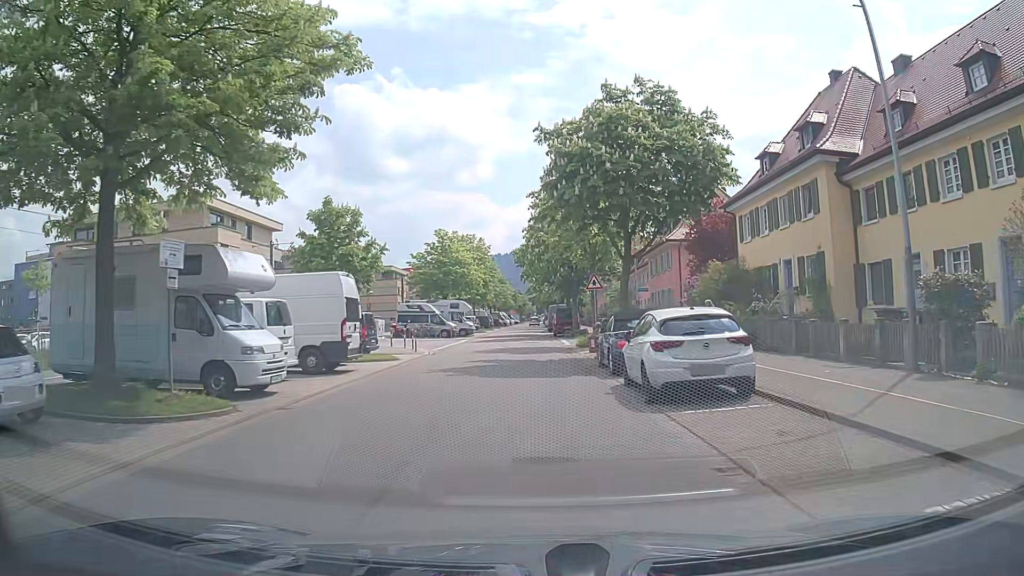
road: residential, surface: asphalt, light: Day
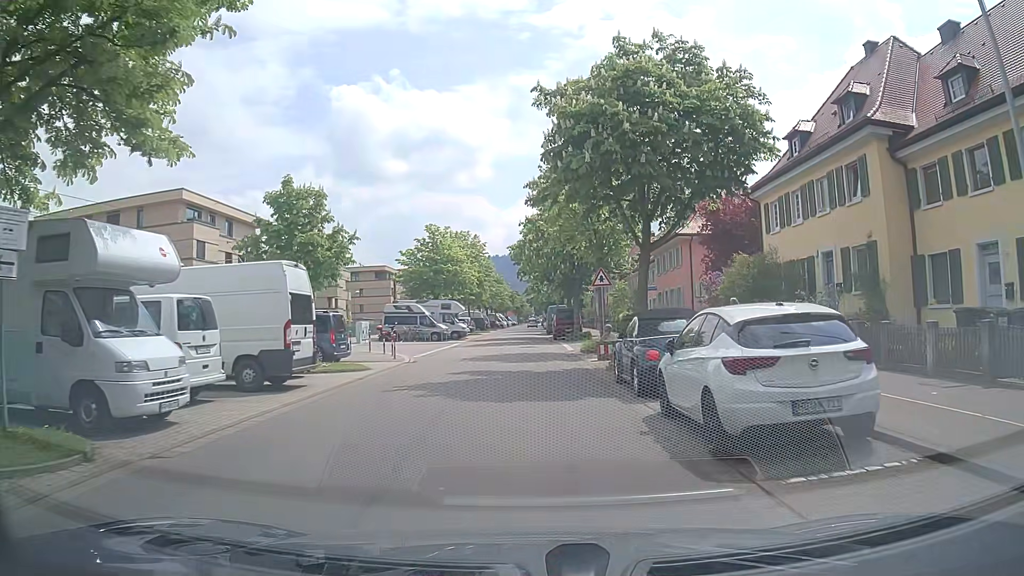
(0.0, +4.1) m; 0°
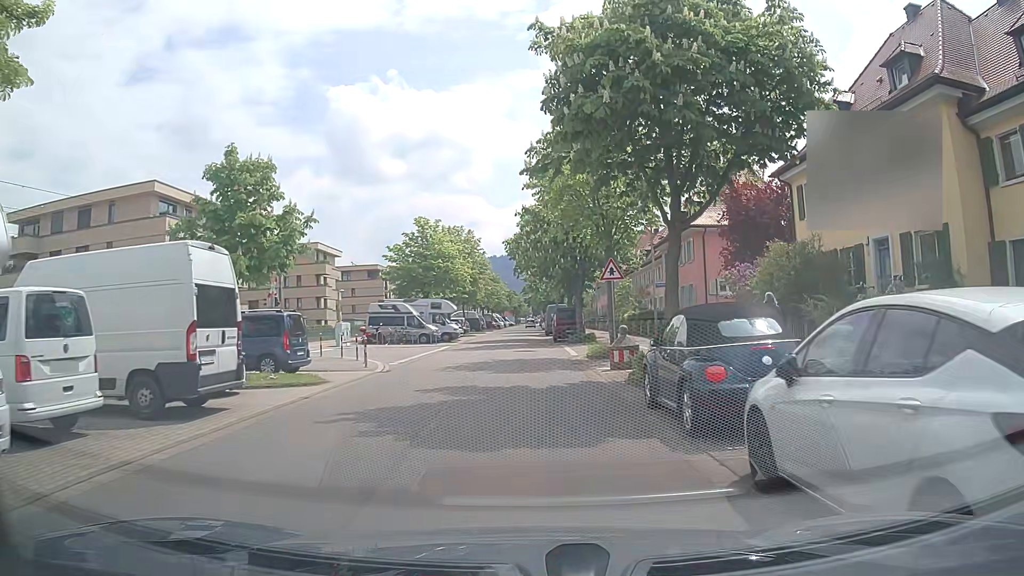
(+0.1, +4.1) m; +2°
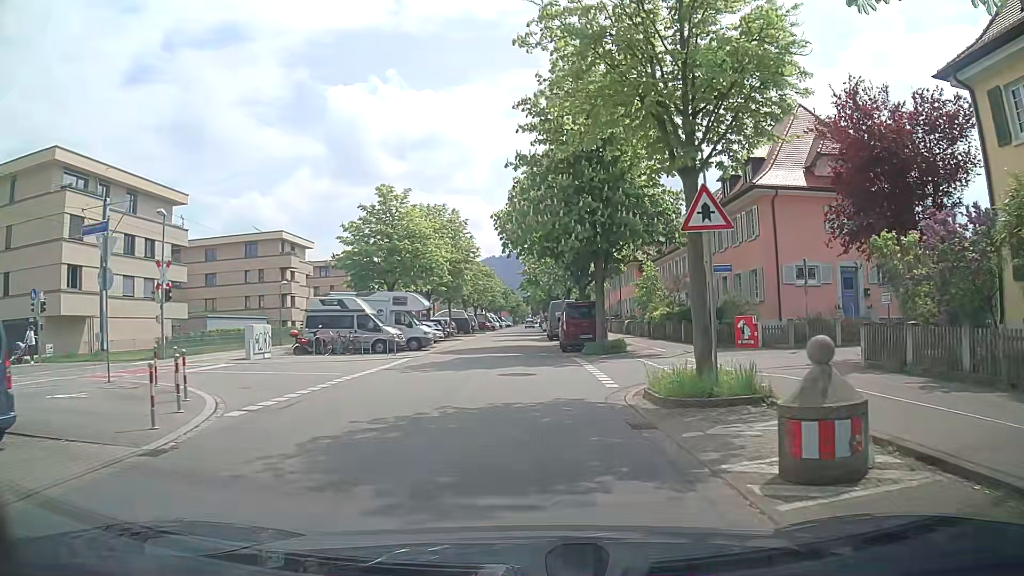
(-0.2, +12.5) m; -1°
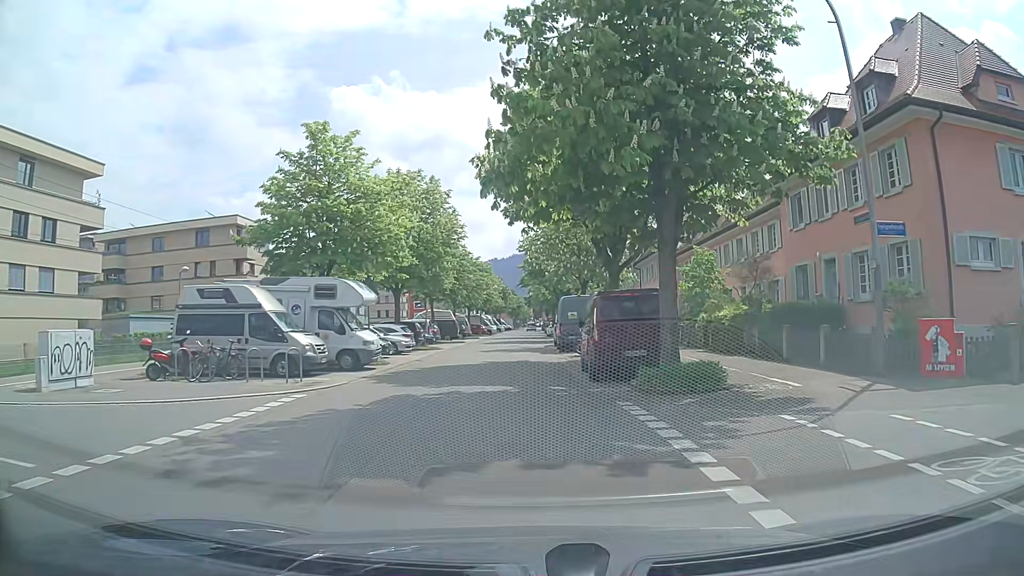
(0.0, +12.8) m; 0°
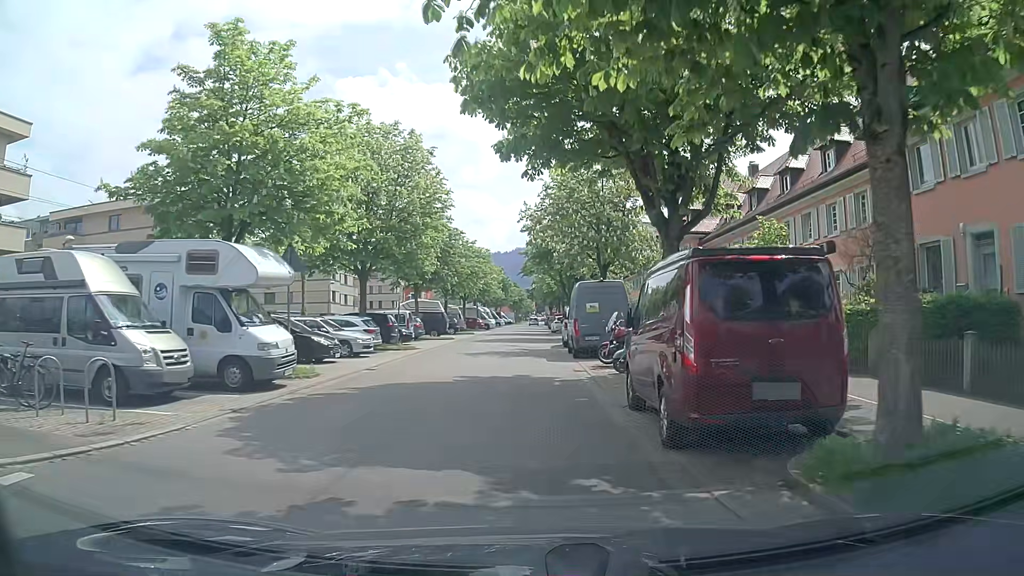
(0.0, +8.7) m; 0°
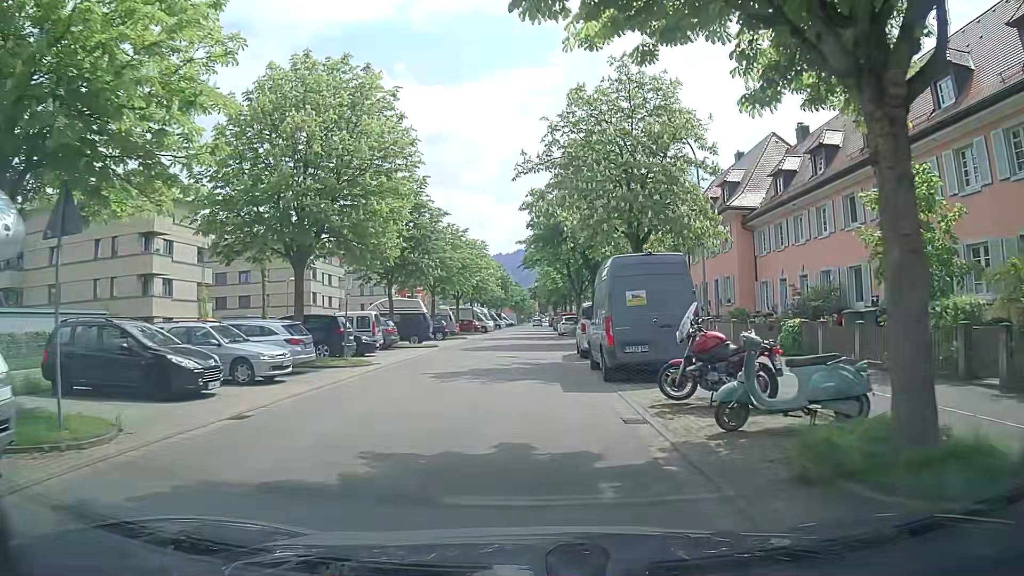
(0.0, +9.0) m; 0°
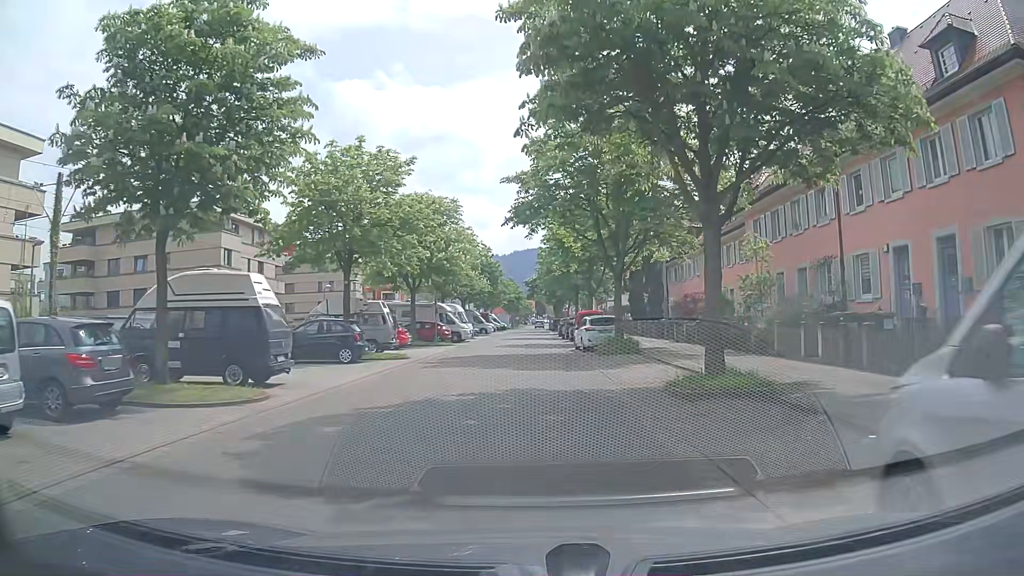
(-0.1, +23.2) m; -1°
(0, +10) (+1, +20) (+1, +30) (+1, +40) (+1, +50) (+2, +60) (+2, +70) (+2, +80) (+2, +90) (+3, +100) m
